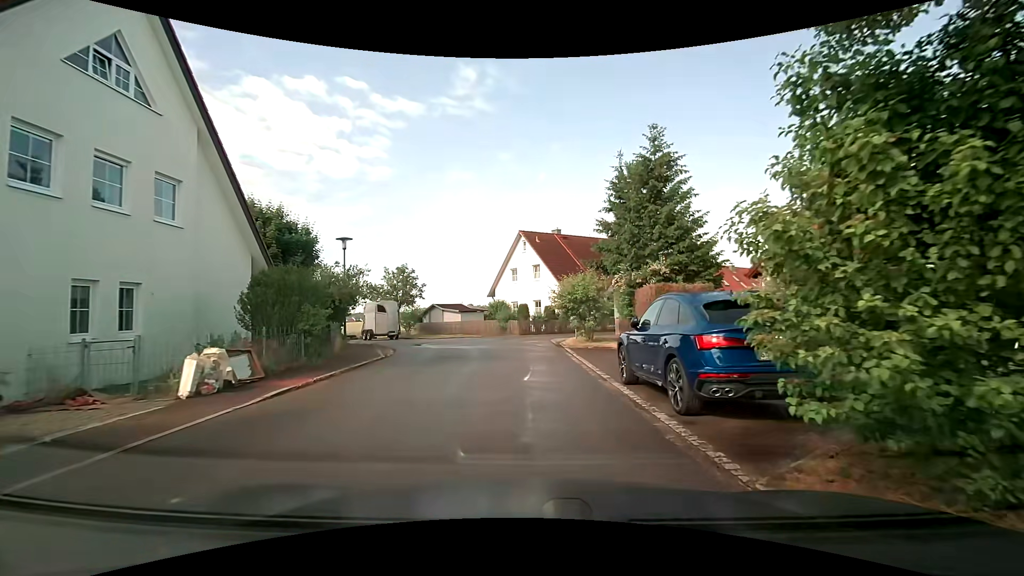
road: residential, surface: asphalt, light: Day
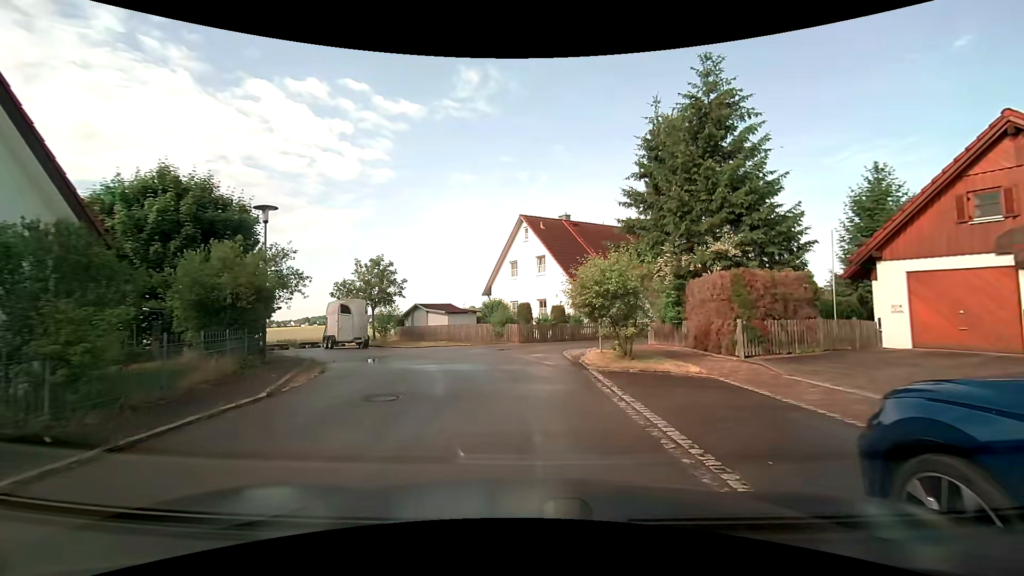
(0.0, +7.3) m; 0°
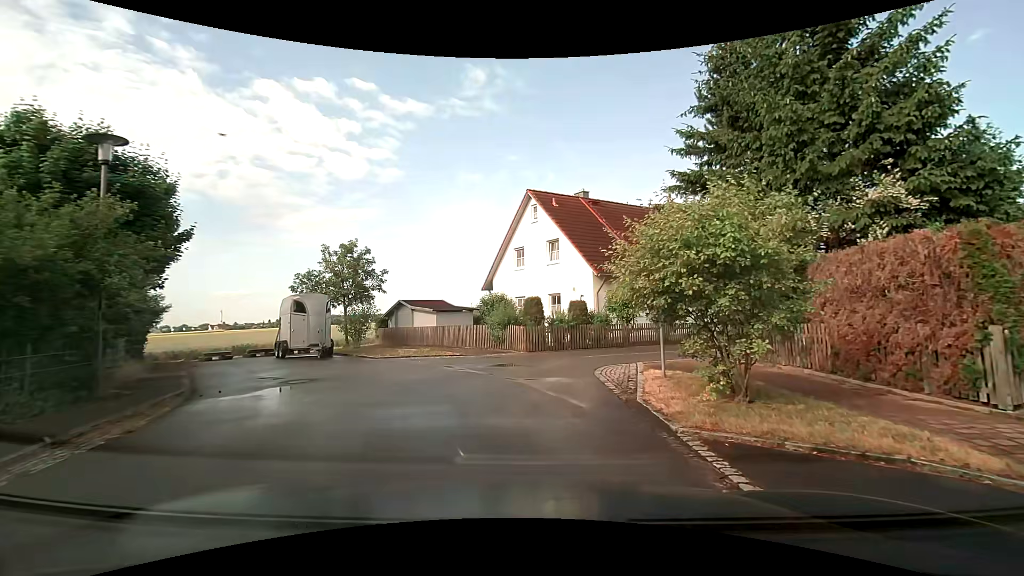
(-0.1, +6.5) m; 0°
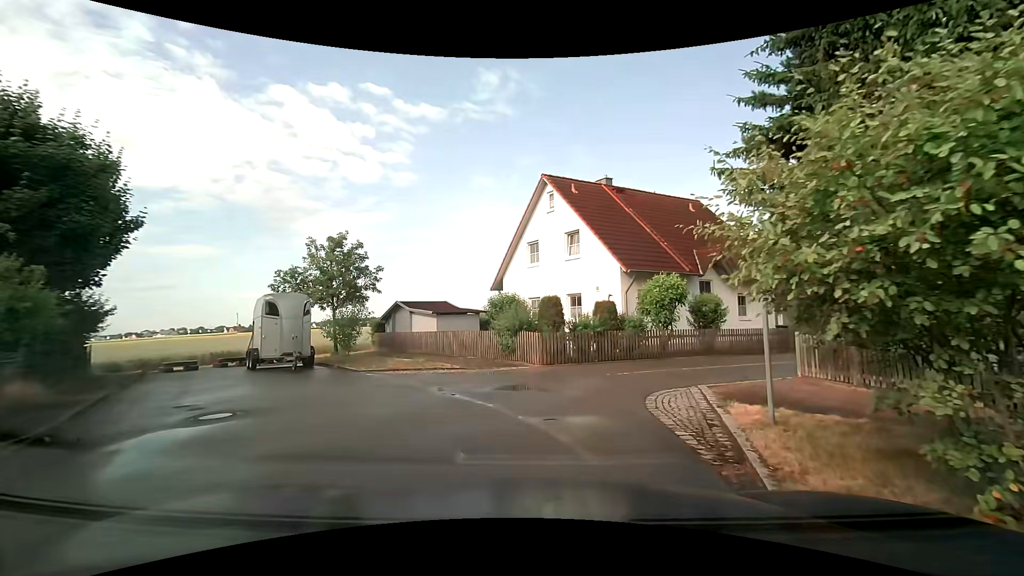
(-0.1, +3.5) m; -3°
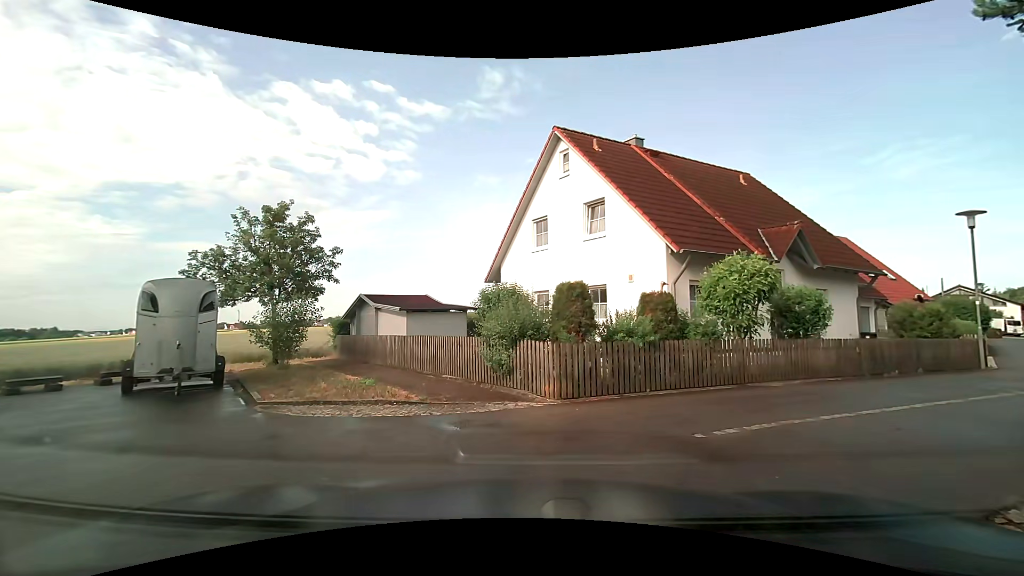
(-0.1, +5.8) m; -1°
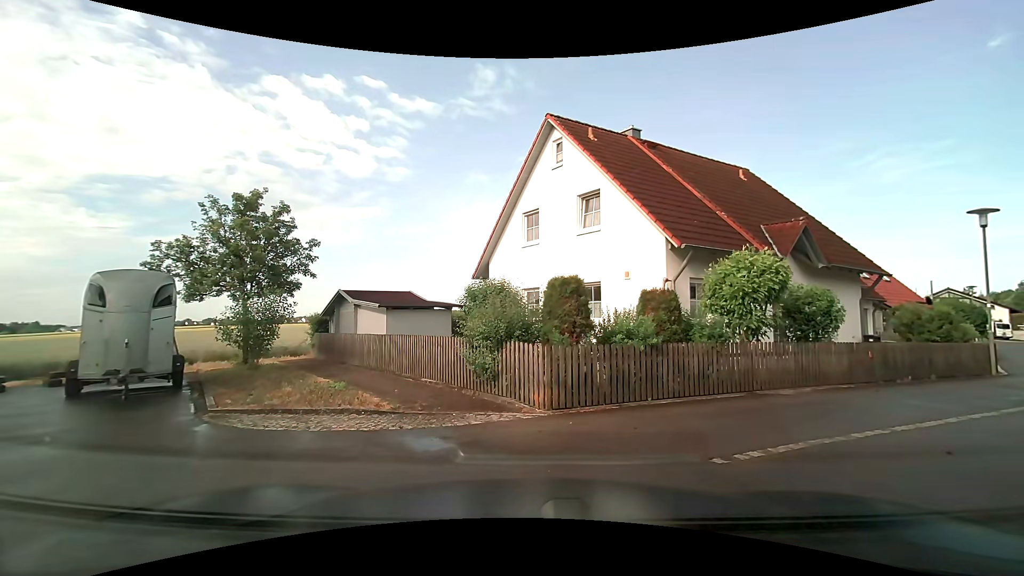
(0.0, +1.0) m; 0°
